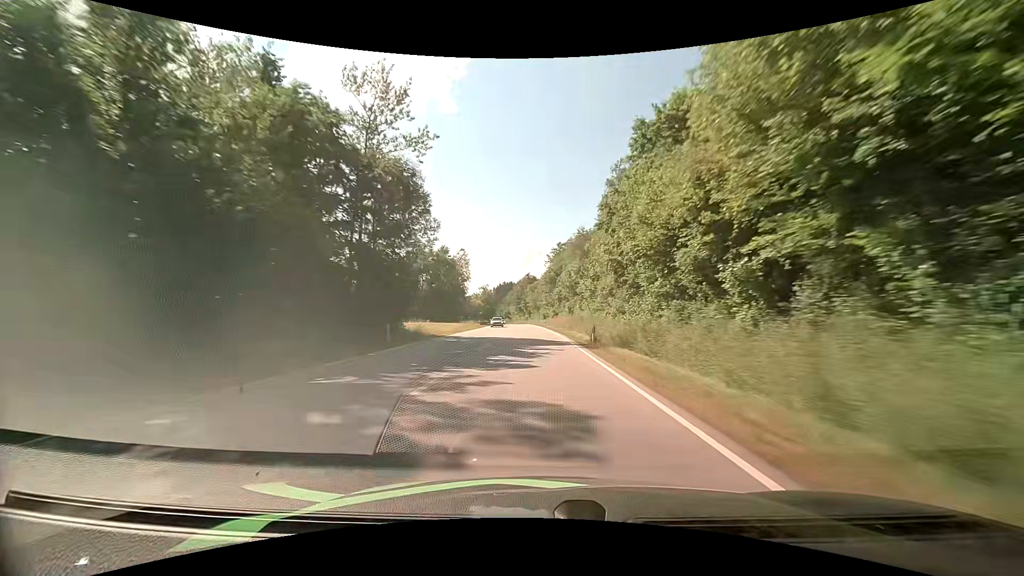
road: primary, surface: asphalt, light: Day
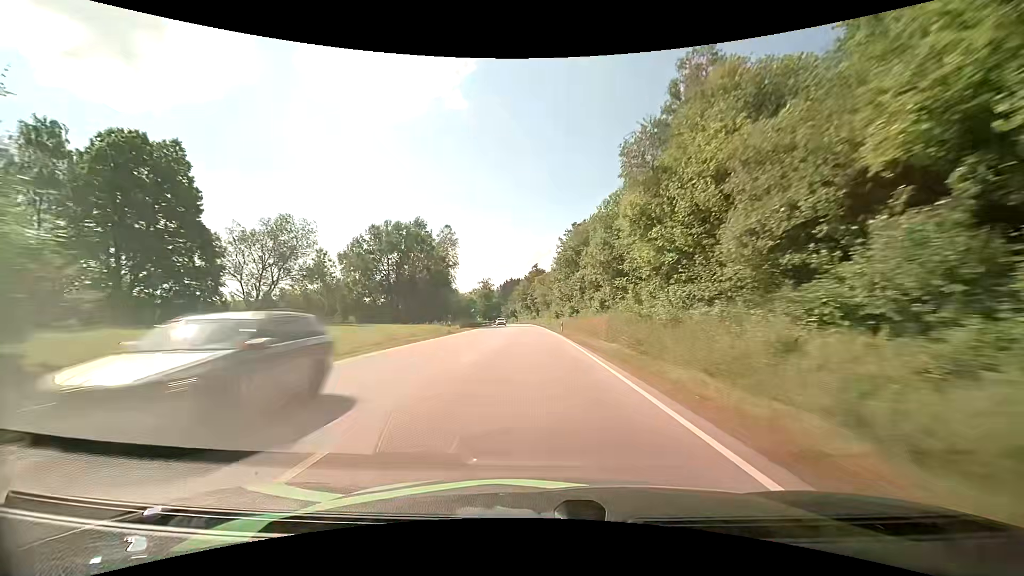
(-0.4, +31.3) m; -1°
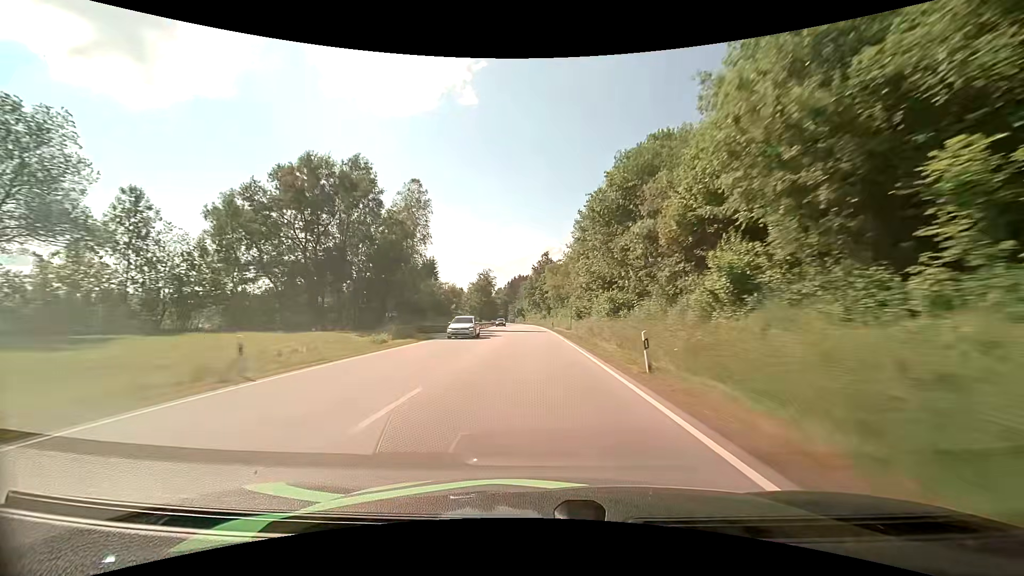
(-0.4, +31.7) m; -1°
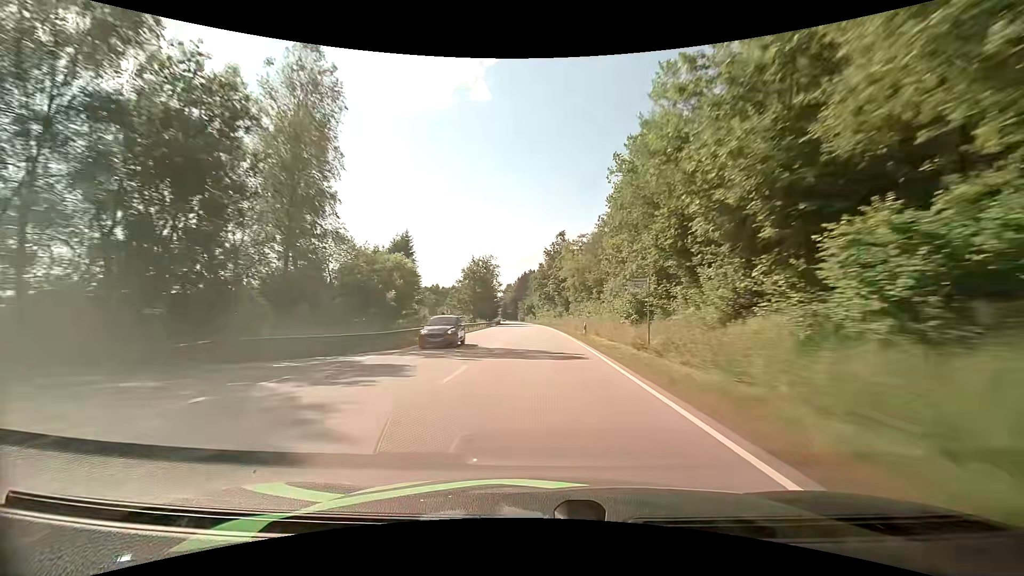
(-0.5, +32.1) m; -2°
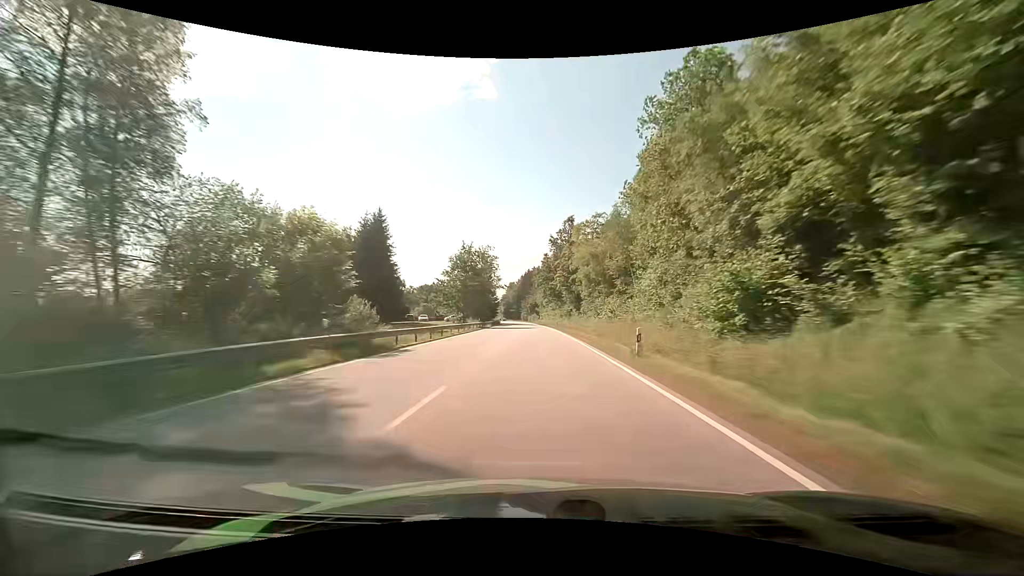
(-0.1, +16.2) m; 0°
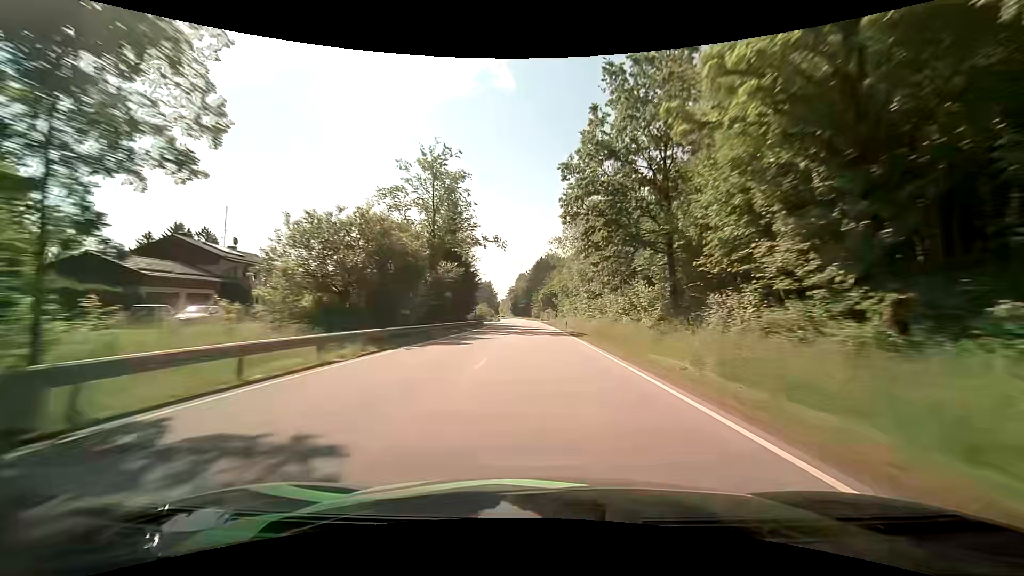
(-1.1, +65.6) m; -2°
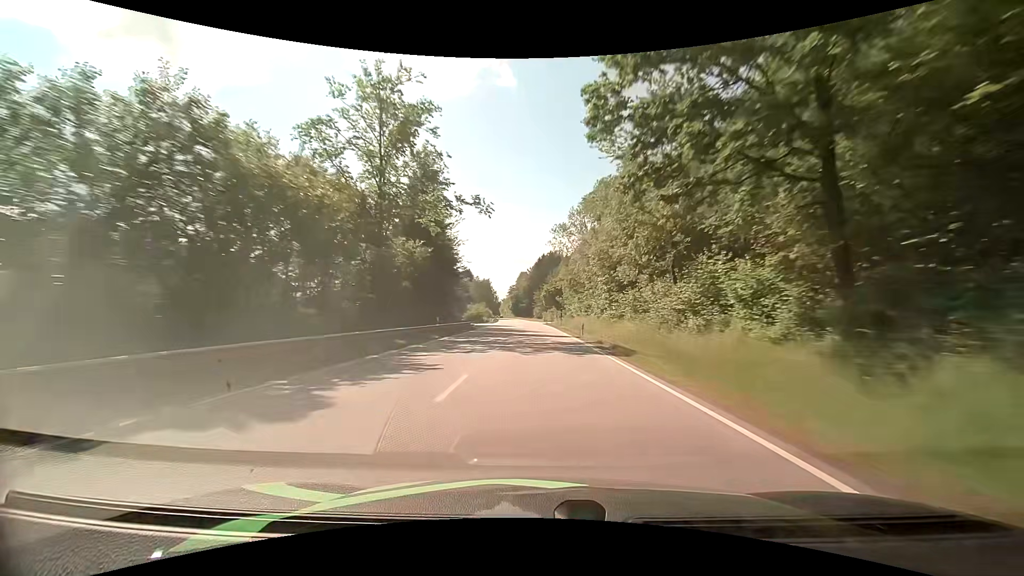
(0.0, +16.6) m; 0°
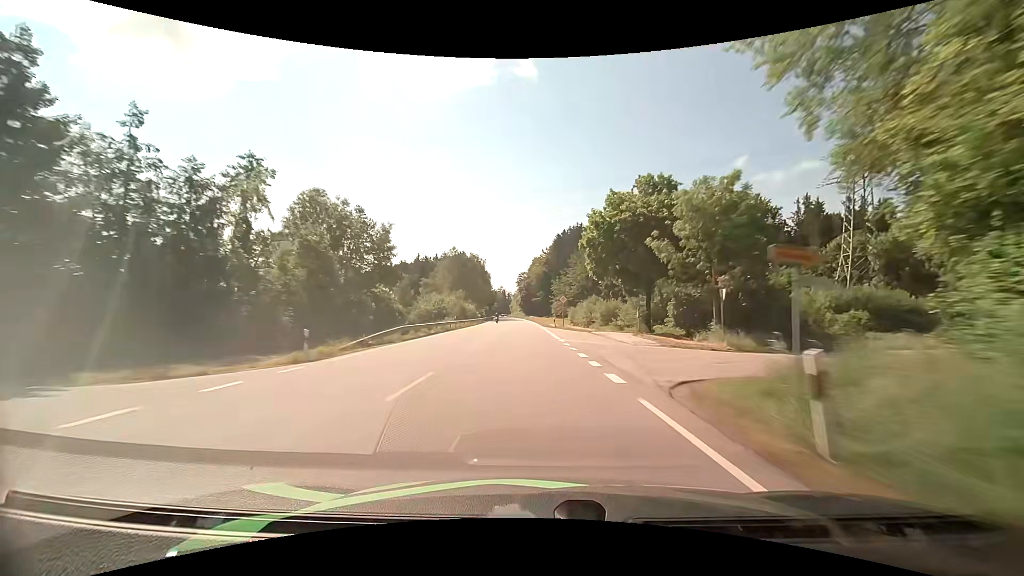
(-1.3, +84.1) m; -1°
